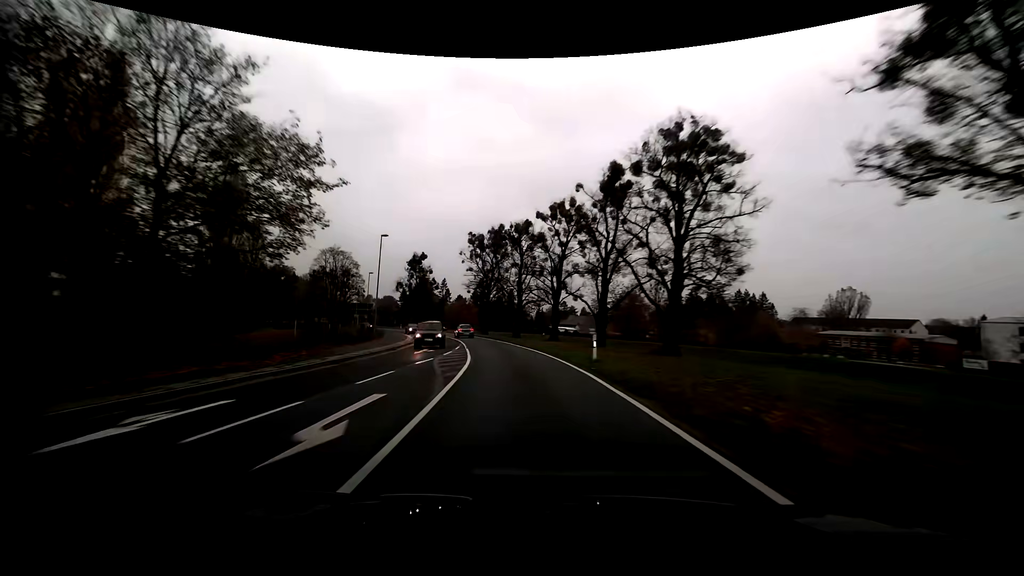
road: primary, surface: asphalt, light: Day
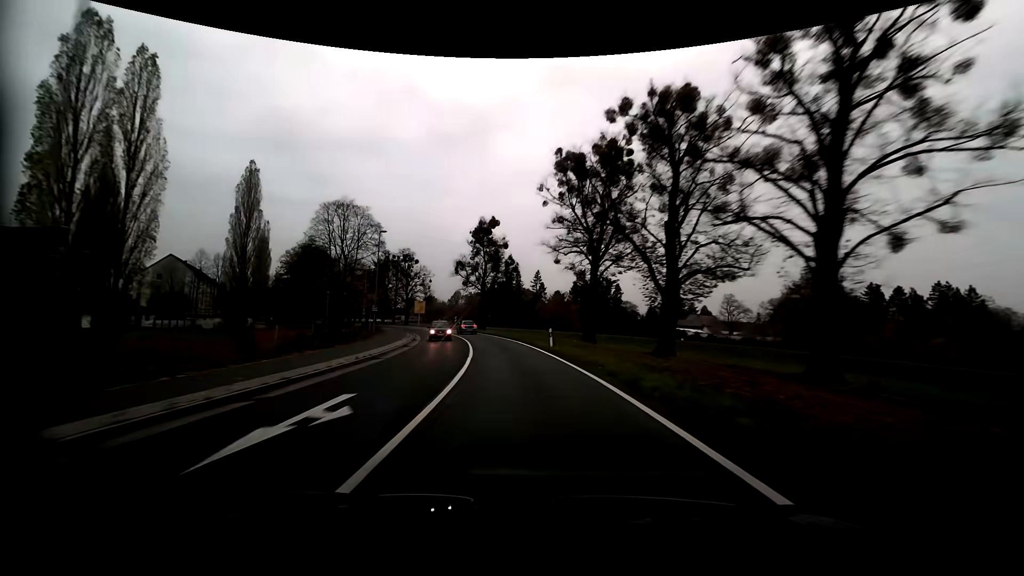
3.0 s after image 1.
(-4.3, +41.3) m; -12°
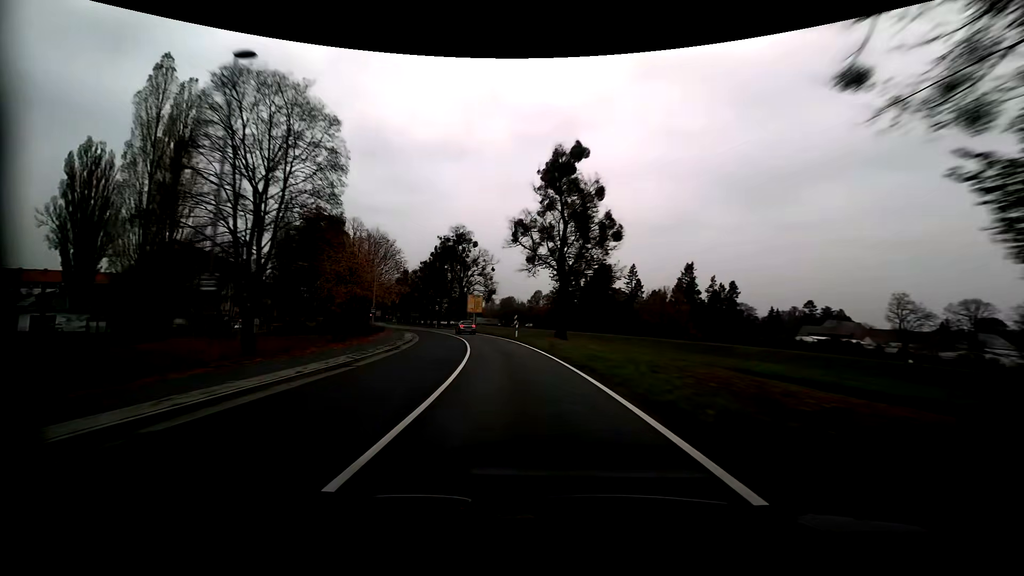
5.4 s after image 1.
(-2.8, +34.7) m; -9°
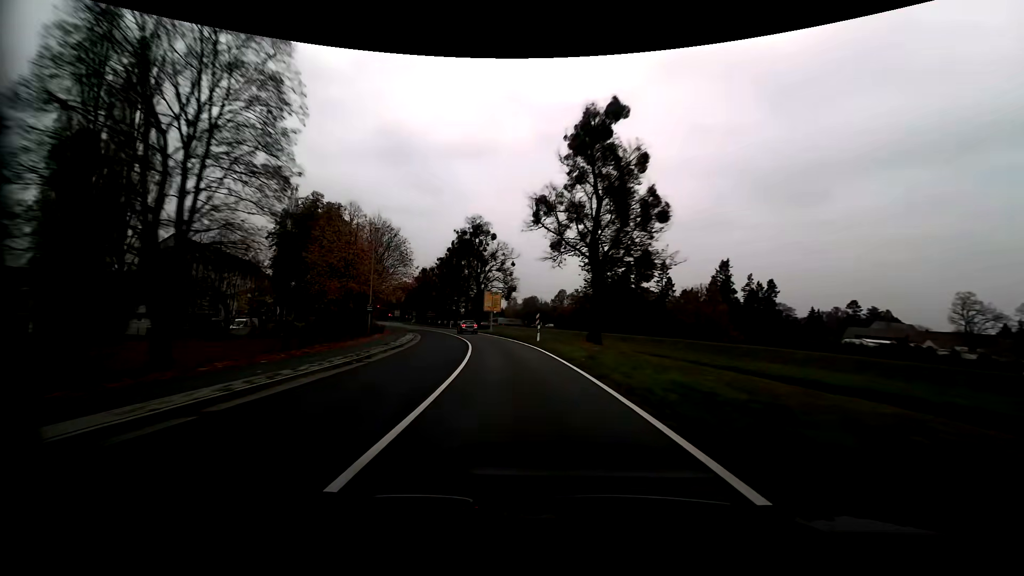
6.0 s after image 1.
(-0.3, +8.9) m; -2°
